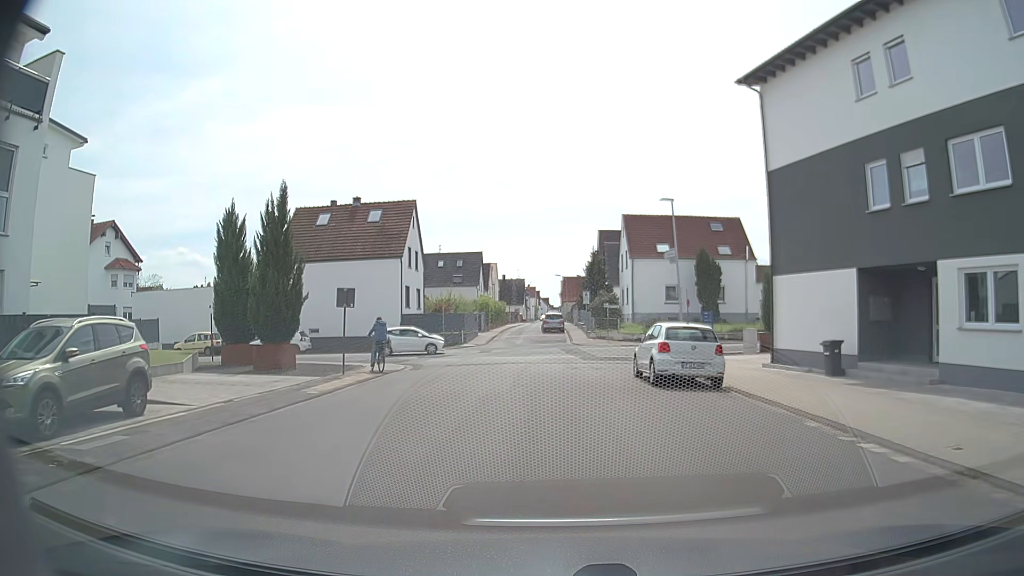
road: residential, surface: asphalt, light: Day
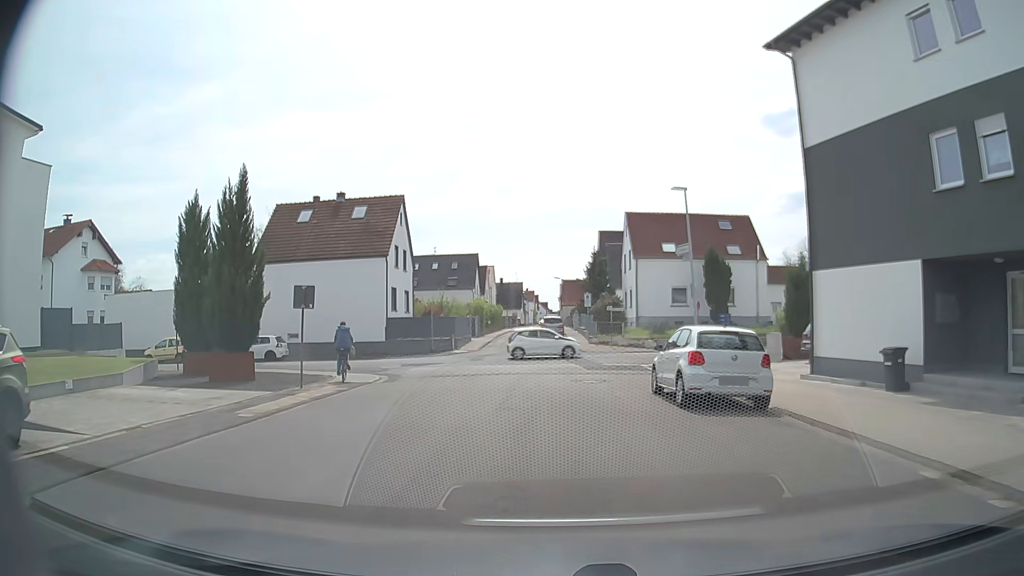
(0.0, +3.5) m; 0°
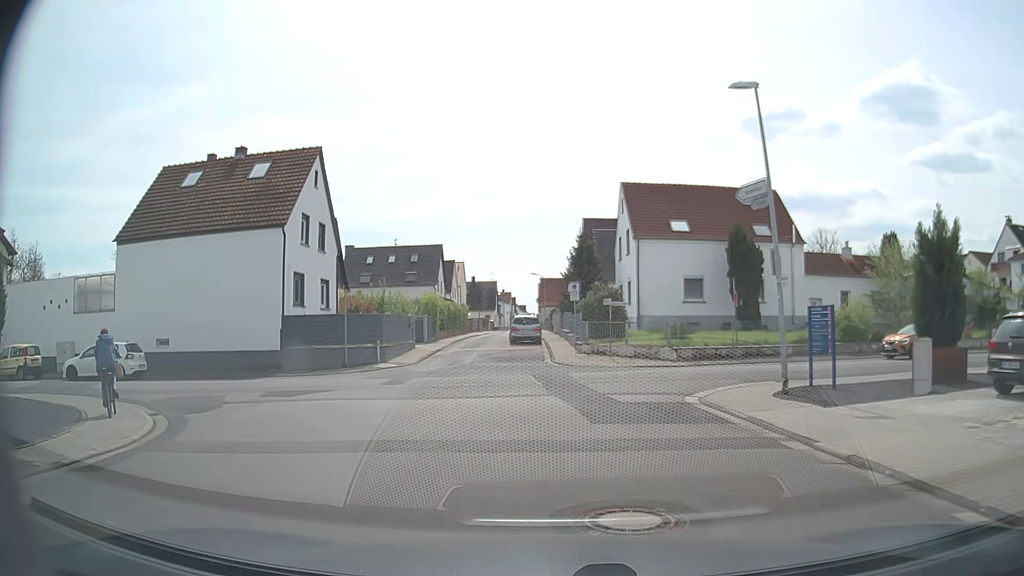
(+0.1, +12.8) m; +1°
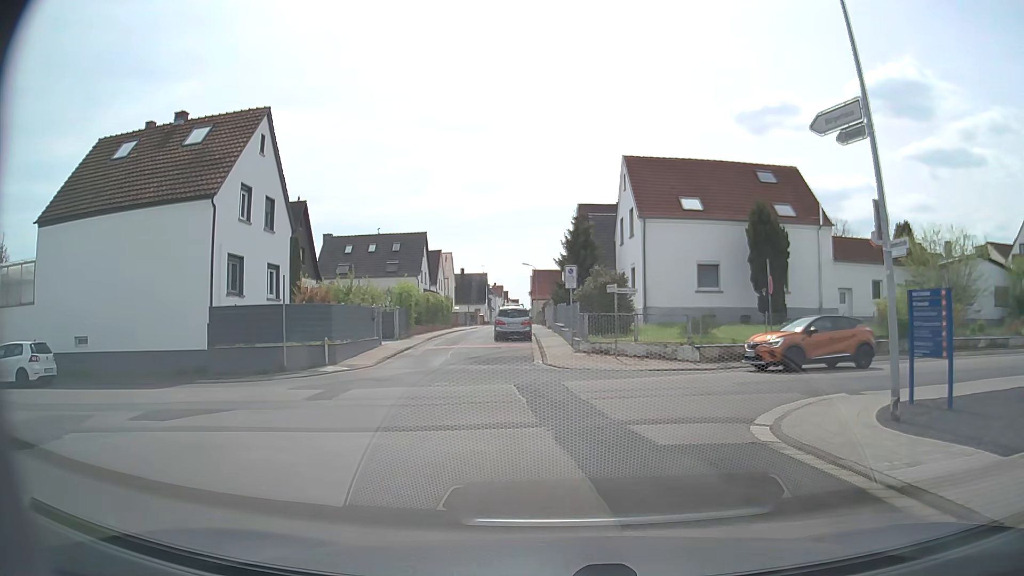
(+0.1, +5.5) m; 0°
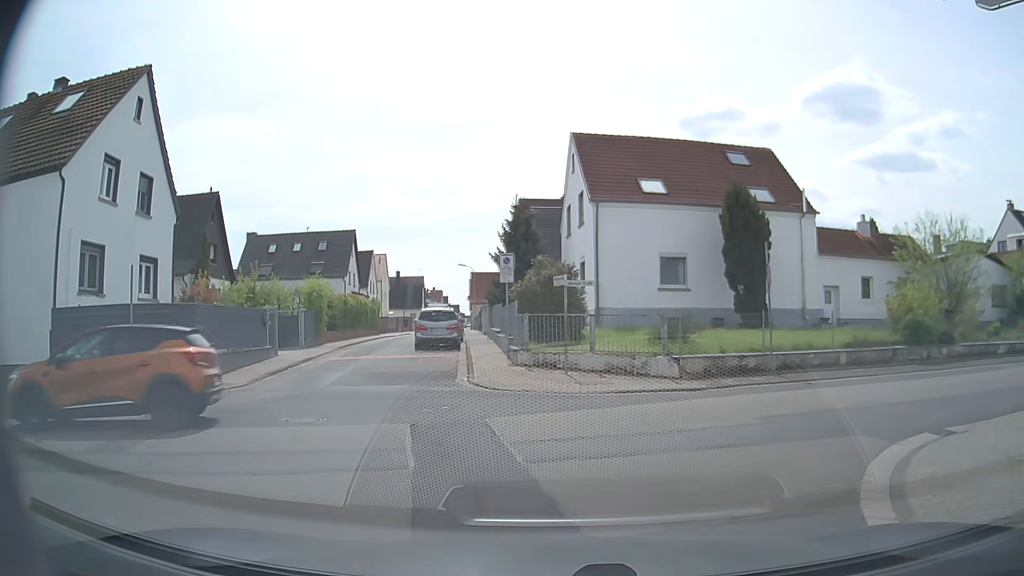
(+0.2, +5.5) m; +5°
